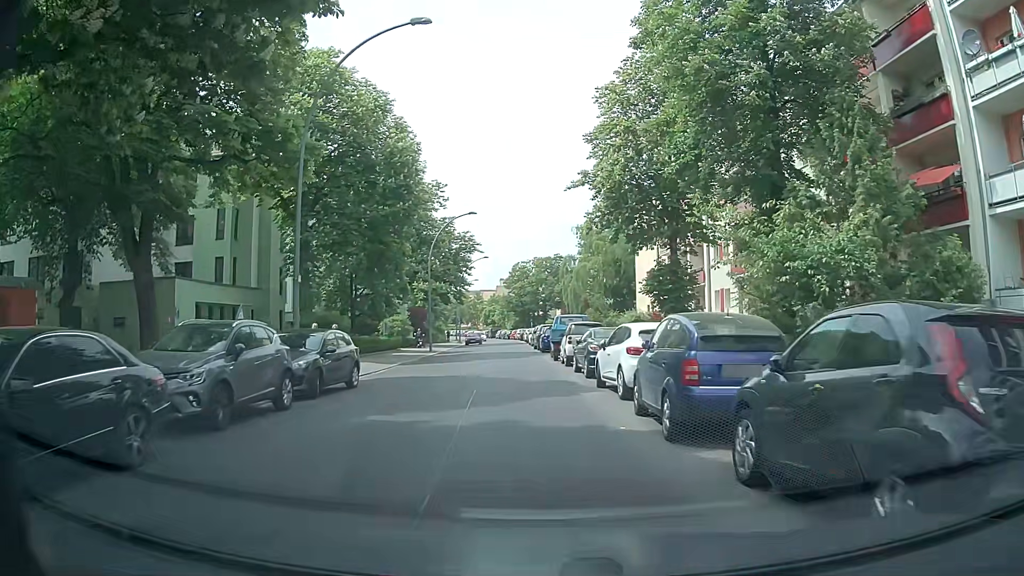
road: residential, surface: asphalt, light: Day
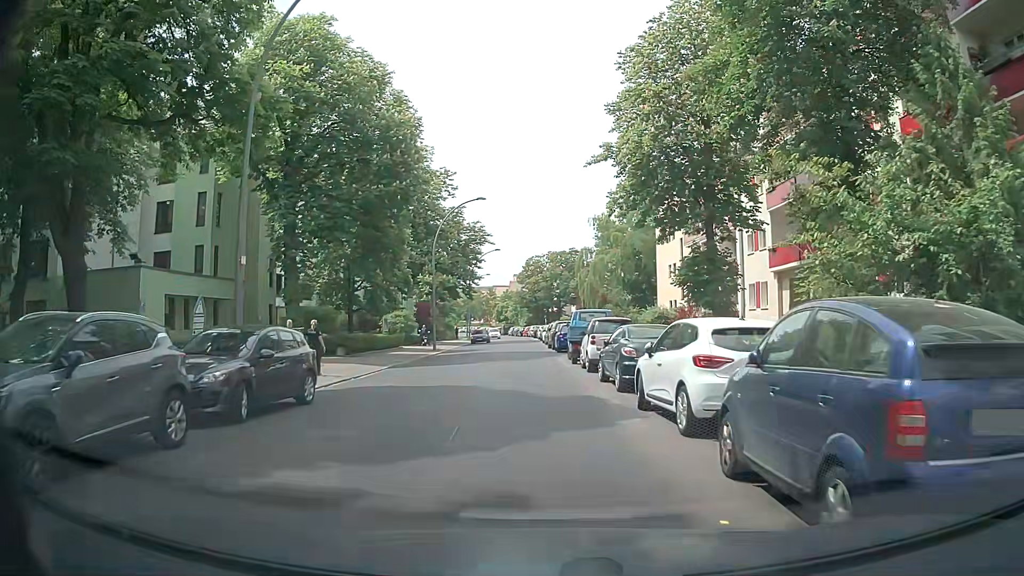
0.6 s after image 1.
(-0.1, +4.5) m; -2°
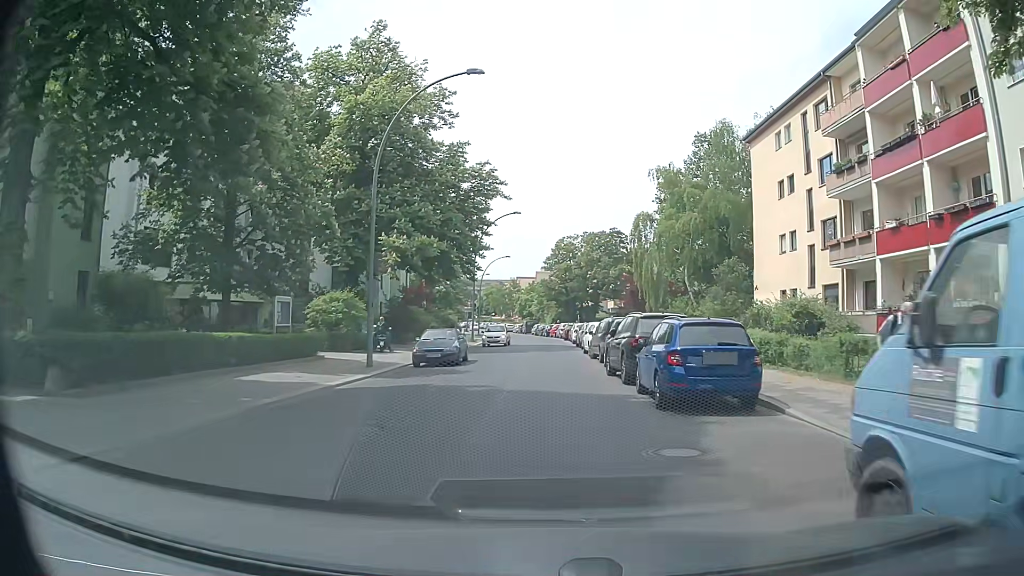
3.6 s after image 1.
(-0.7, +23.2) m; -3°
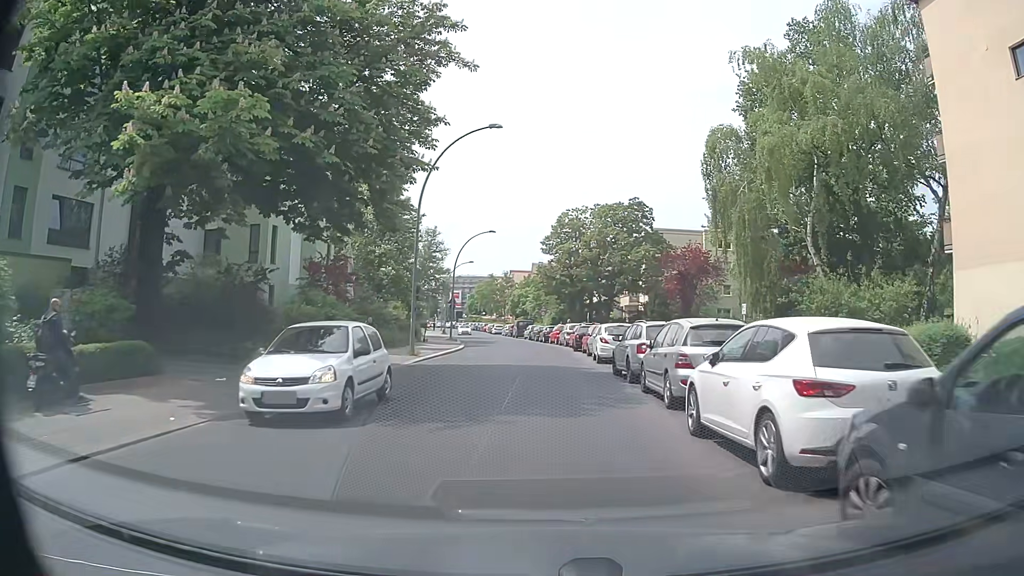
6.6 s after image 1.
(+0.3, +23.6) m; 0°
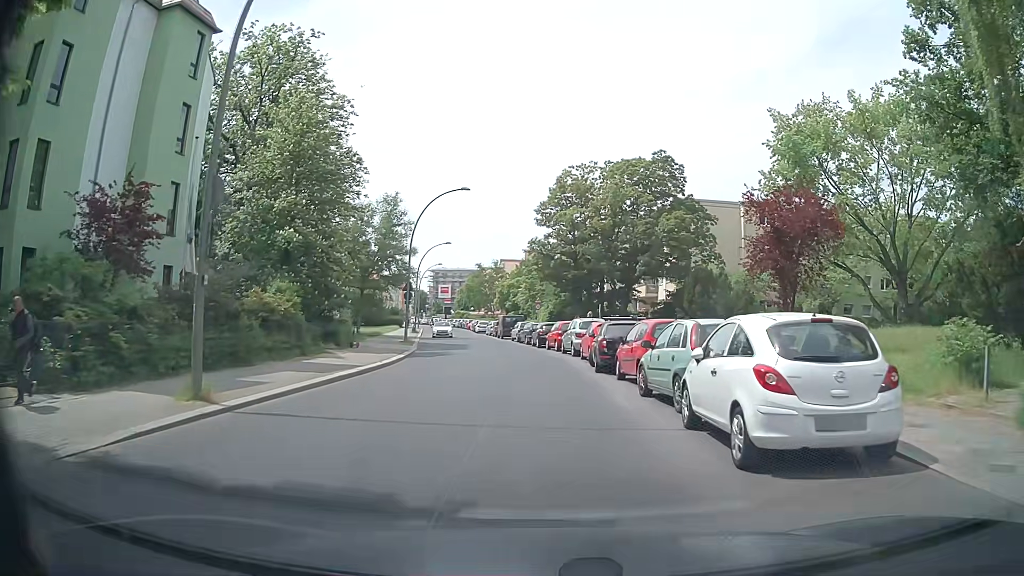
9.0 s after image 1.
(+0.3, +18.5) m; 0°
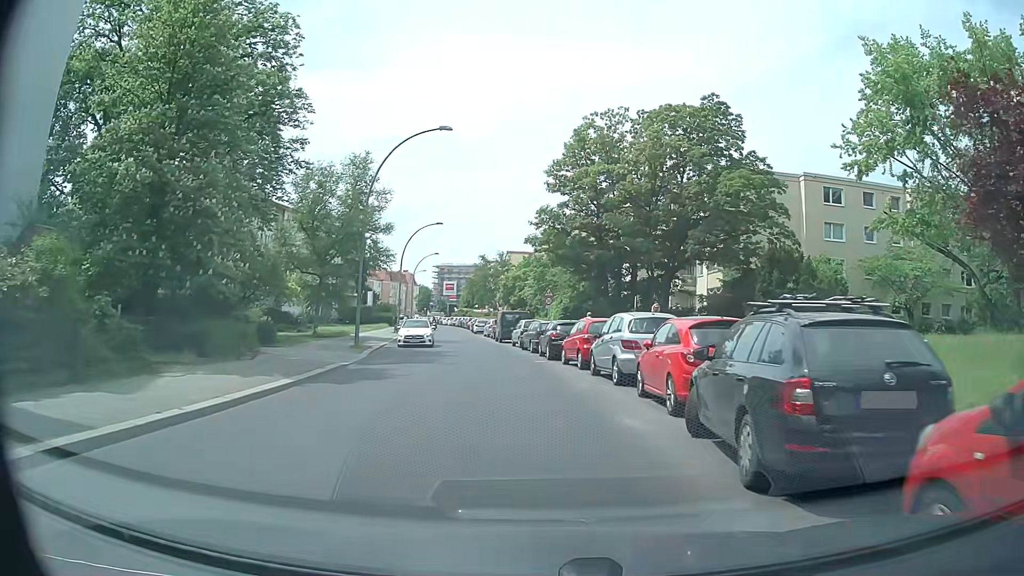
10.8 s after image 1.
(0.0, +13.7) m; 0°
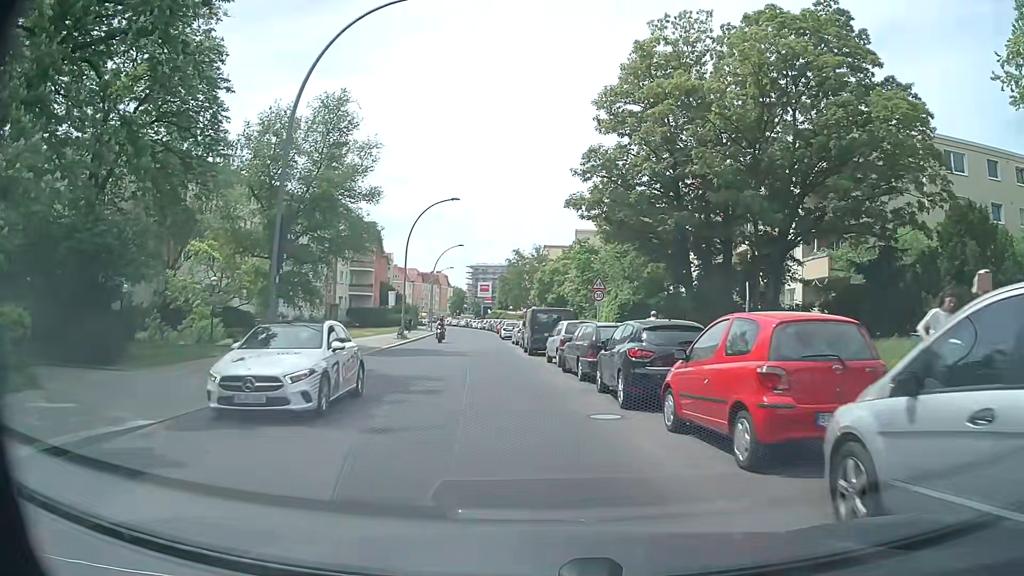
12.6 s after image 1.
(-0.4, +13.5) m; -4°
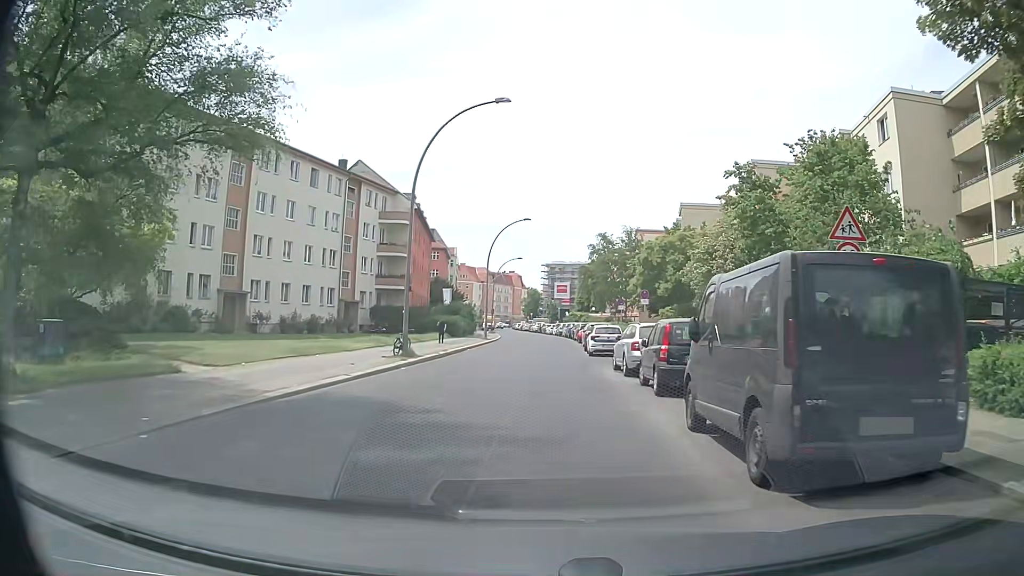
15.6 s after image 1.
(-1.3, +22.3) m; -6°
(0, +10) (0, +20) (+1, +30) (+1, +40) (+1, +50) (+1, +60) (+1, +70) (+1, +80) (0, +90) (-1, +100) m
